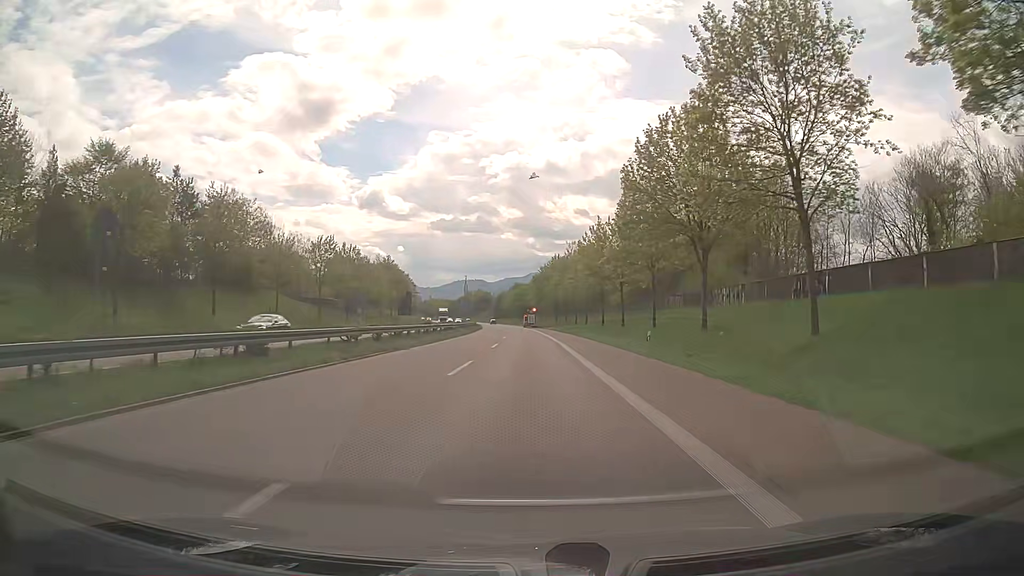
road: trunk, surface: asphalt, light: Day
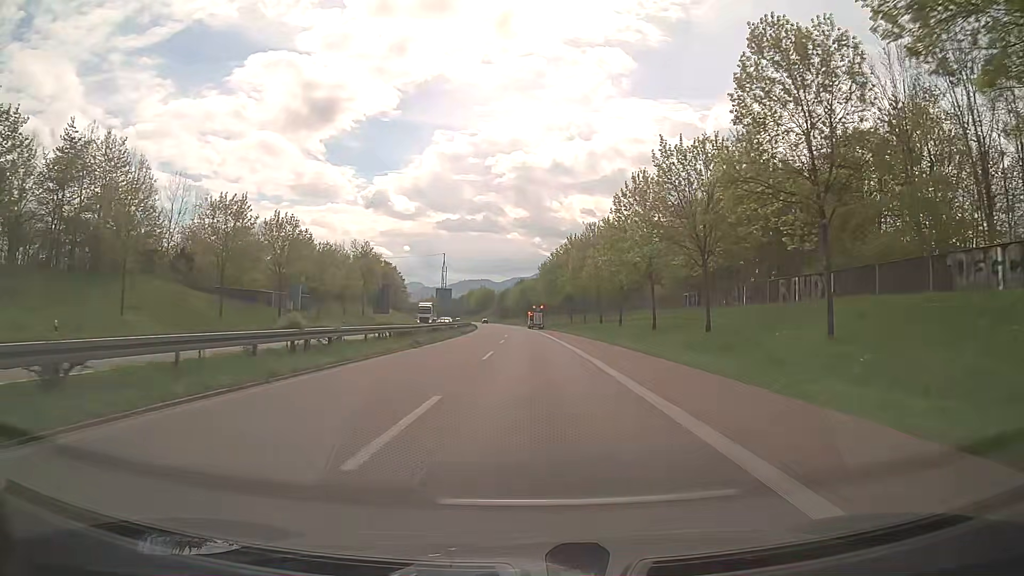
(-0.2, +27.9) m; -1°
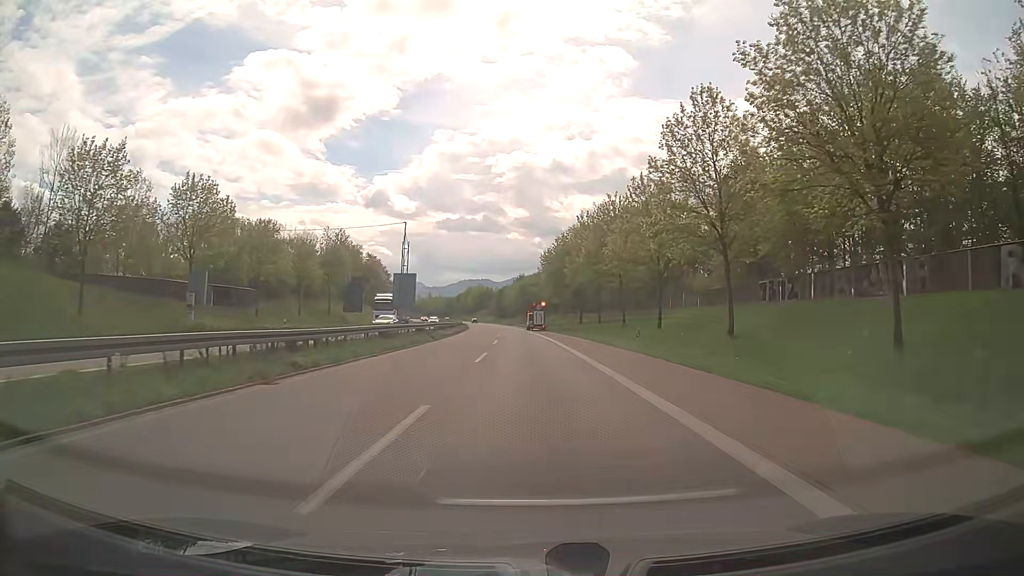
(+0.1, +18.6) m; +1°
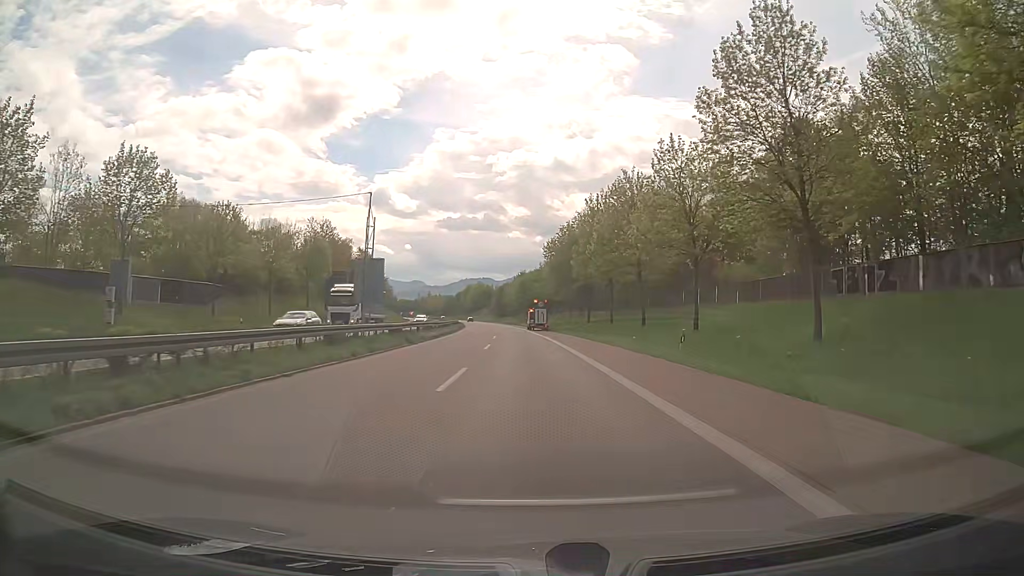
(0.0, +9.3) m; 0°
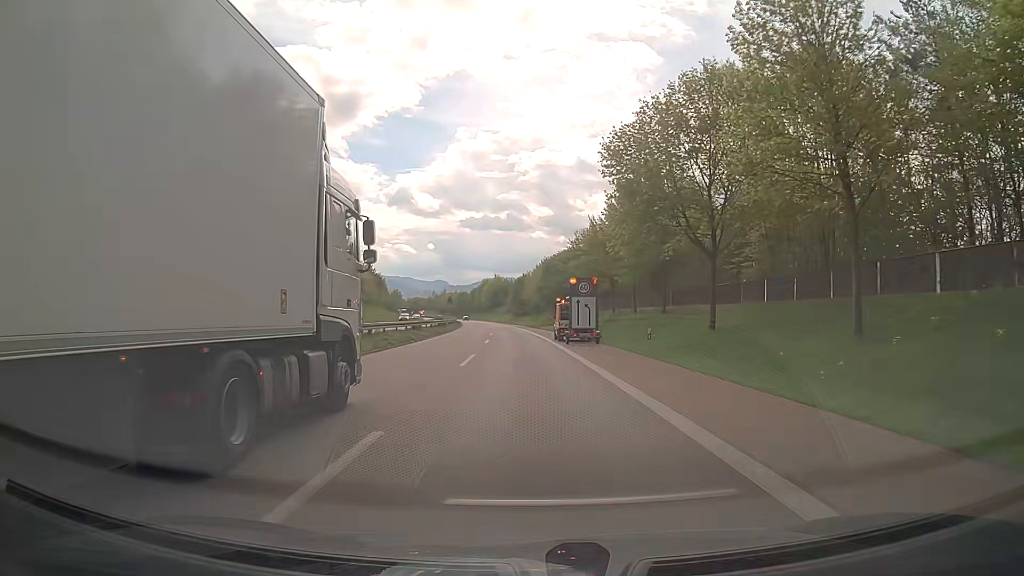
(-1.0, +45.0) m; -2°
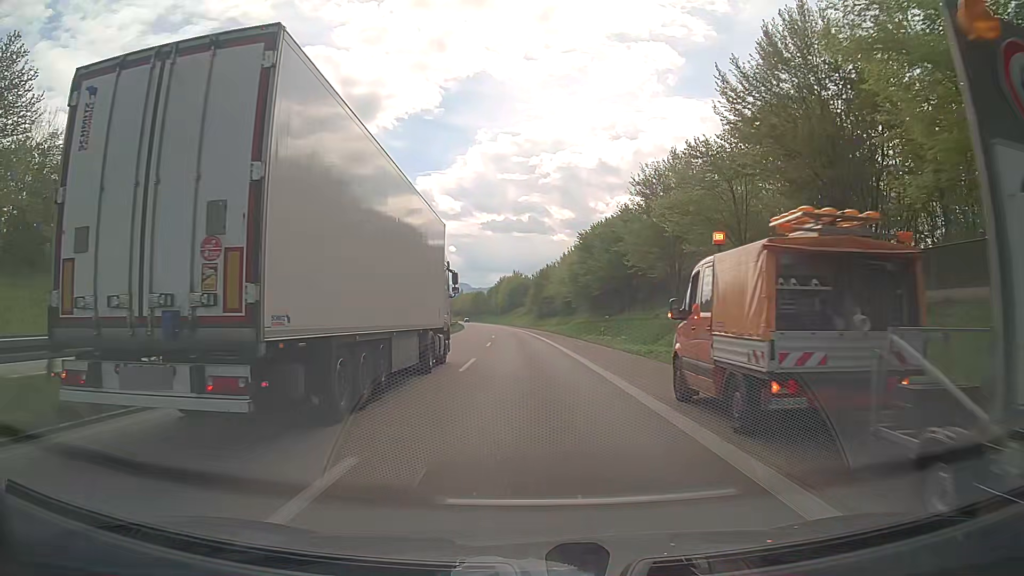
(-0.6, +36.1) m; -2°
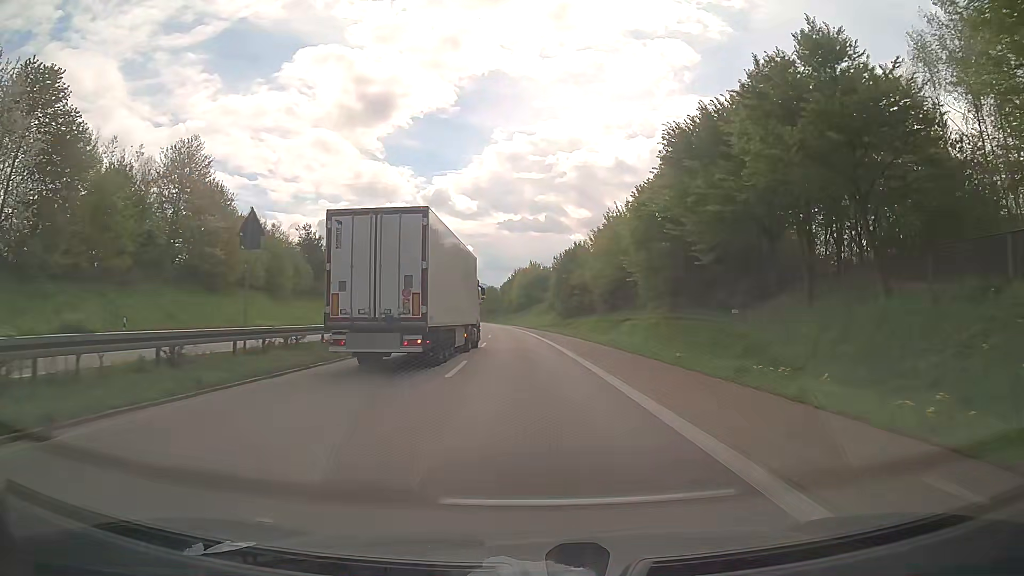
(-0.4, +36.7) m; -2°
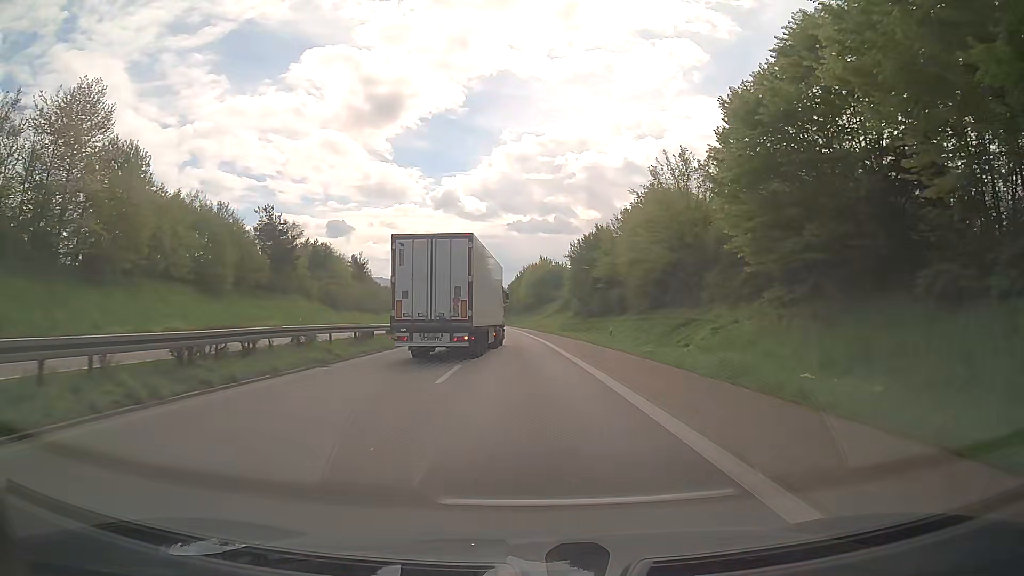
(0.0, +18.5) m; -1°
(0, +10) (0, +20) (0, +30) (-1, +40) (-1, +50) (-2, +60) (-2, +70) (-3, +80) (-4, +90) (-5, +100) m
